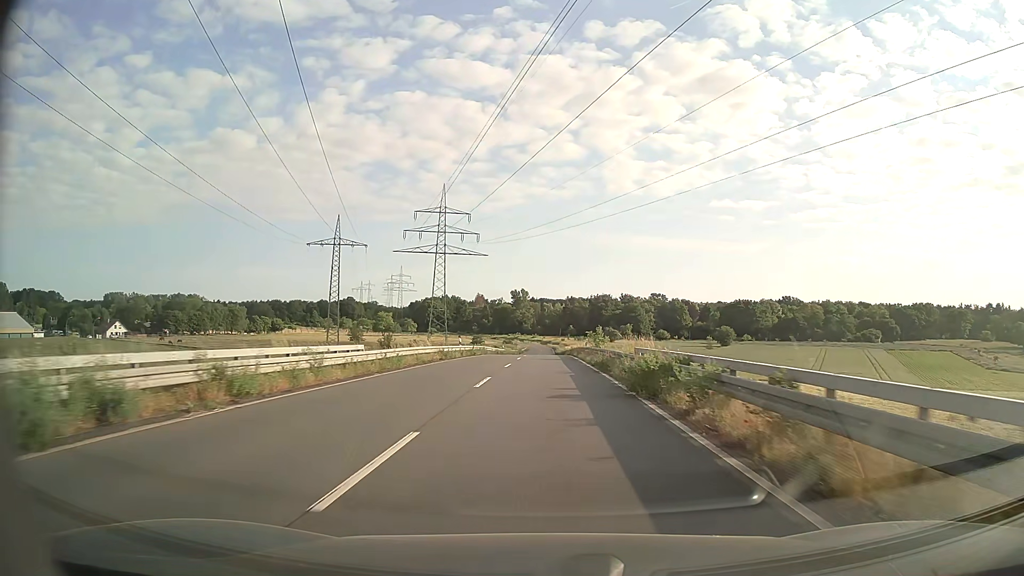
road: secondary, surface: asphalt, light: Day
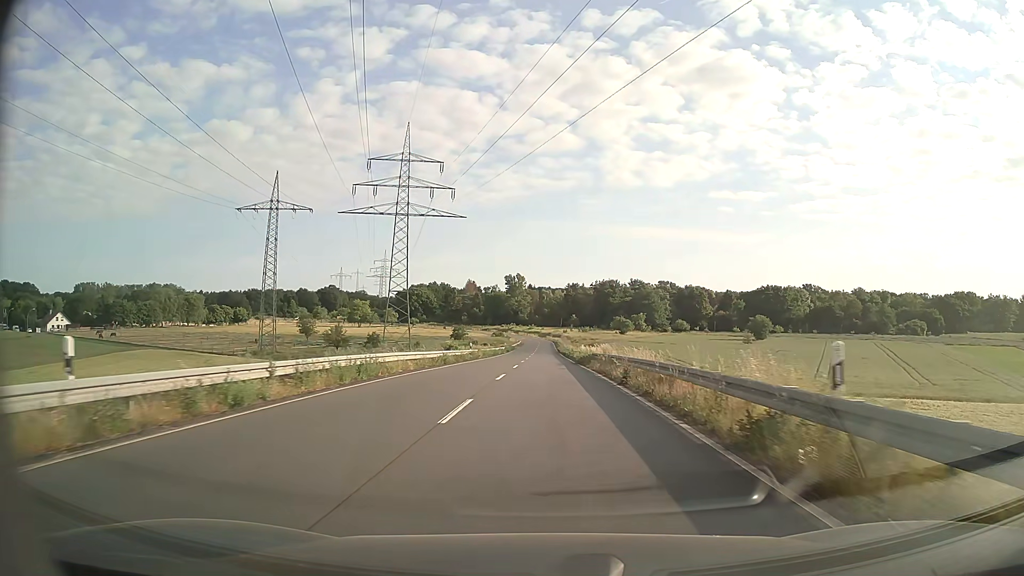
(+0.2, +41.6) m; 0°
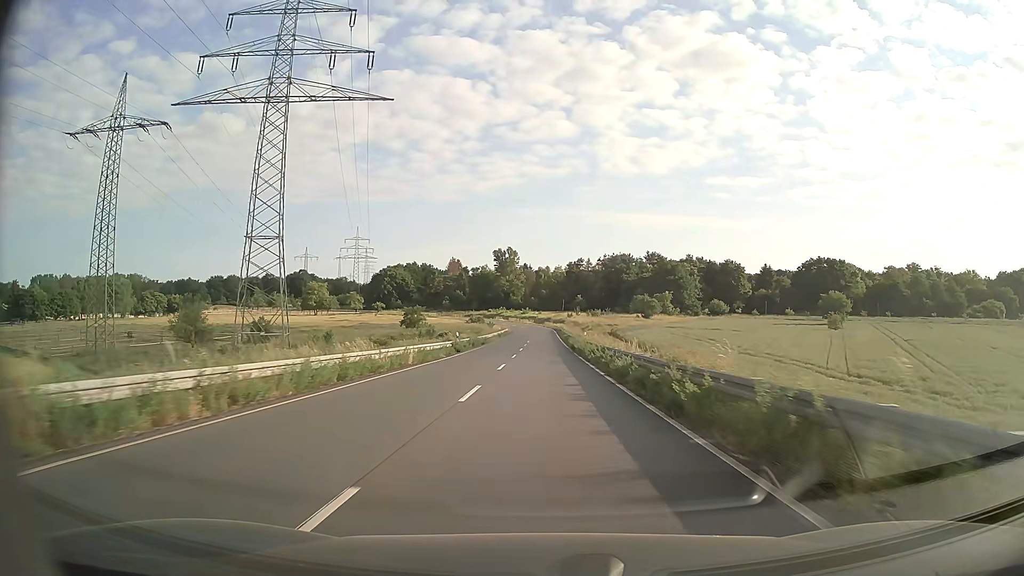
(+0.3, +55.5) m; 0°
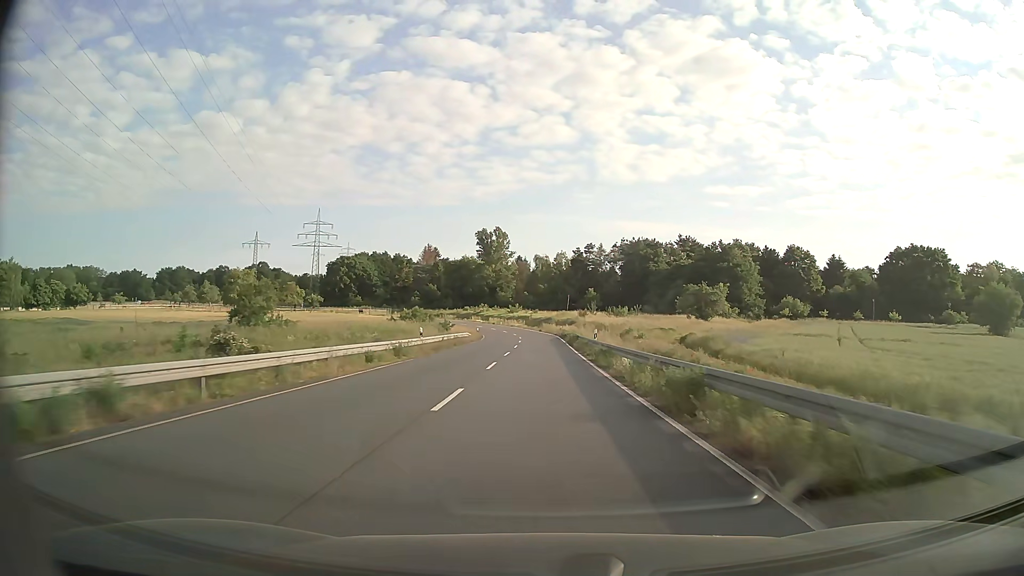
(+0.2, +60.9) m; 0°
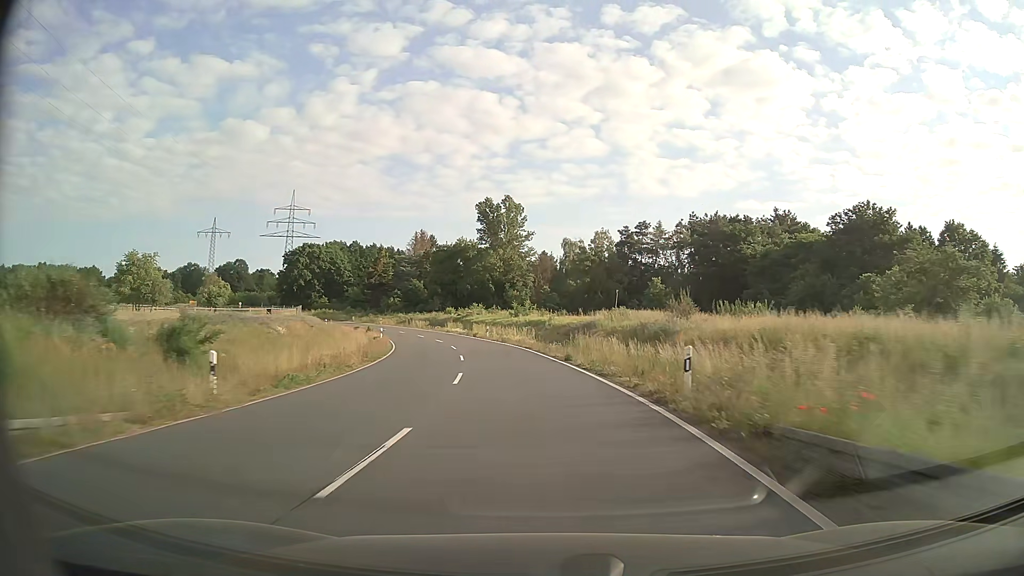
(-0.1, +61.4) m; -3°
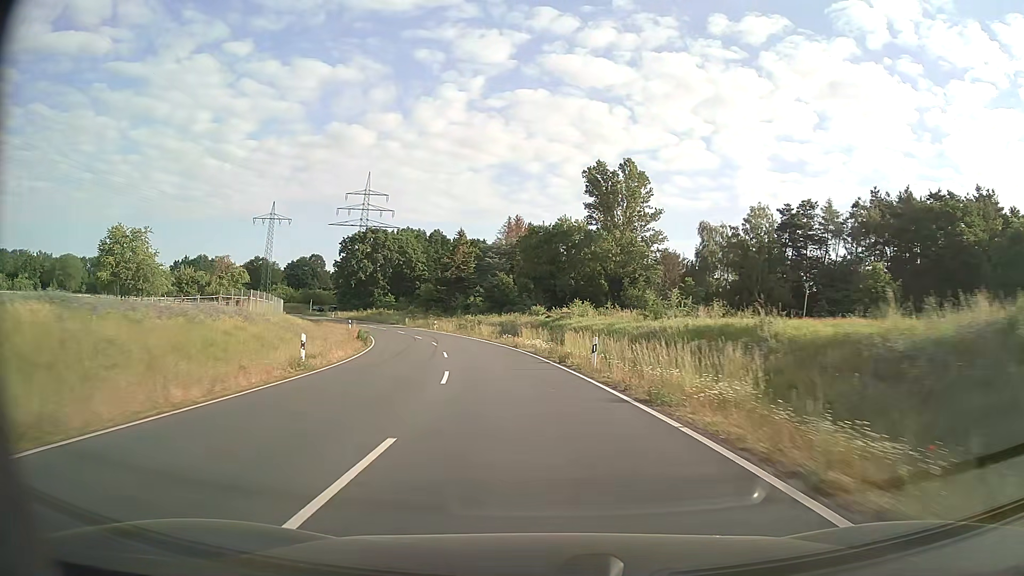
(-2.6, +36.1) m; -9°
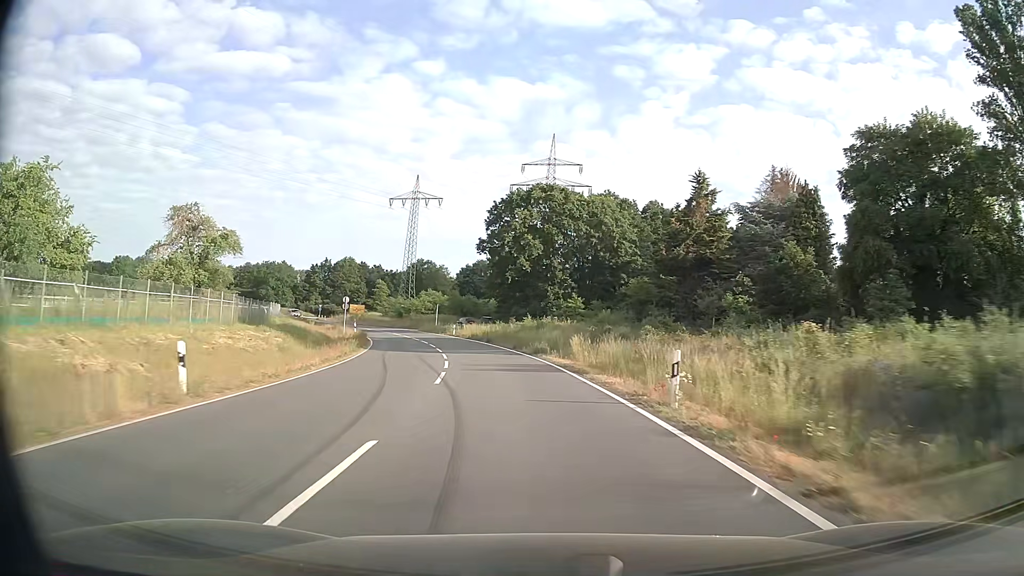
(-9.5, +57.4) m; -18°
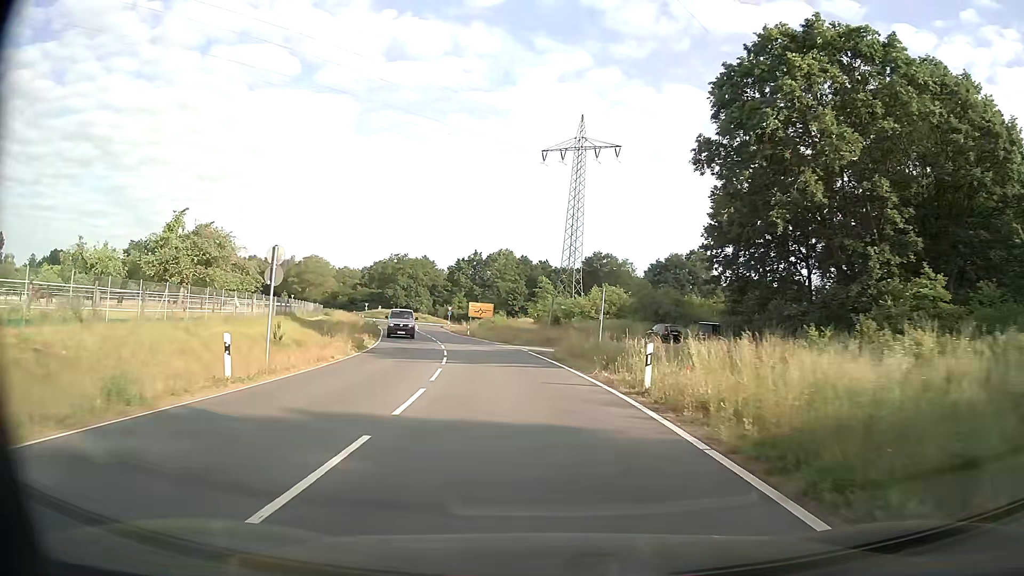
(-5.9, +45.7) m; -16°
